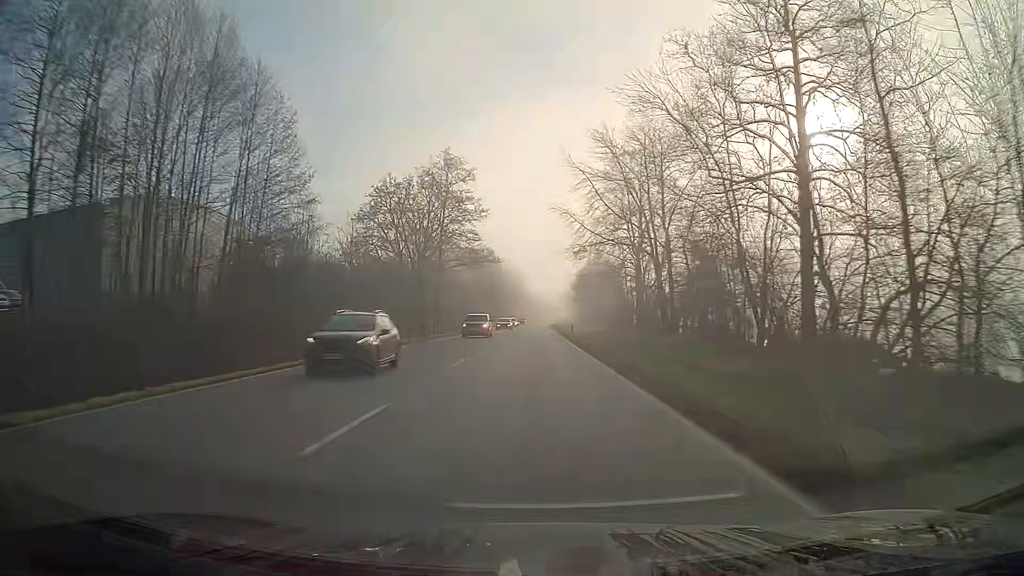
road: primary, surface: asphalt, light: Day
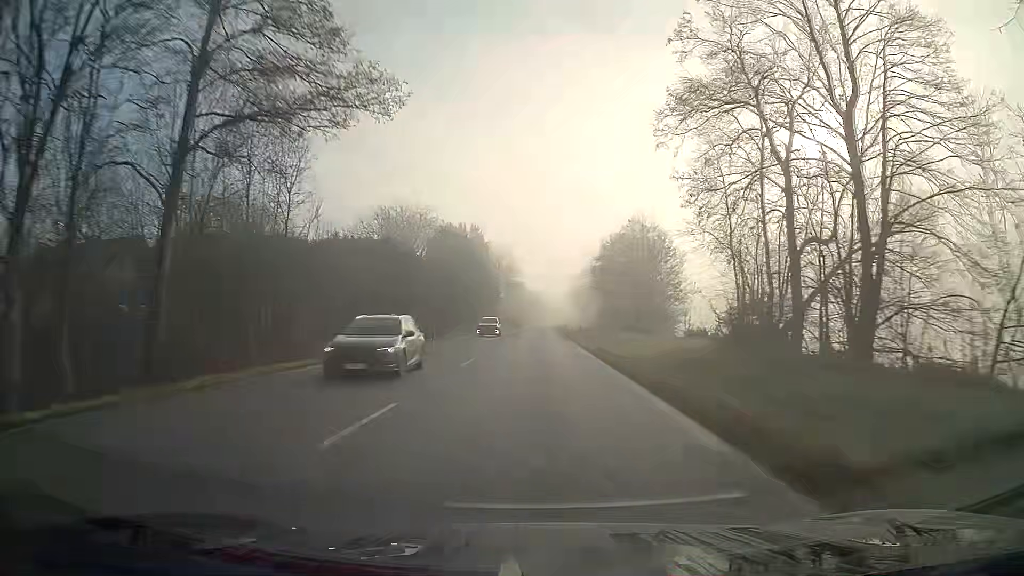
(0.0, +47.5) m; 0°
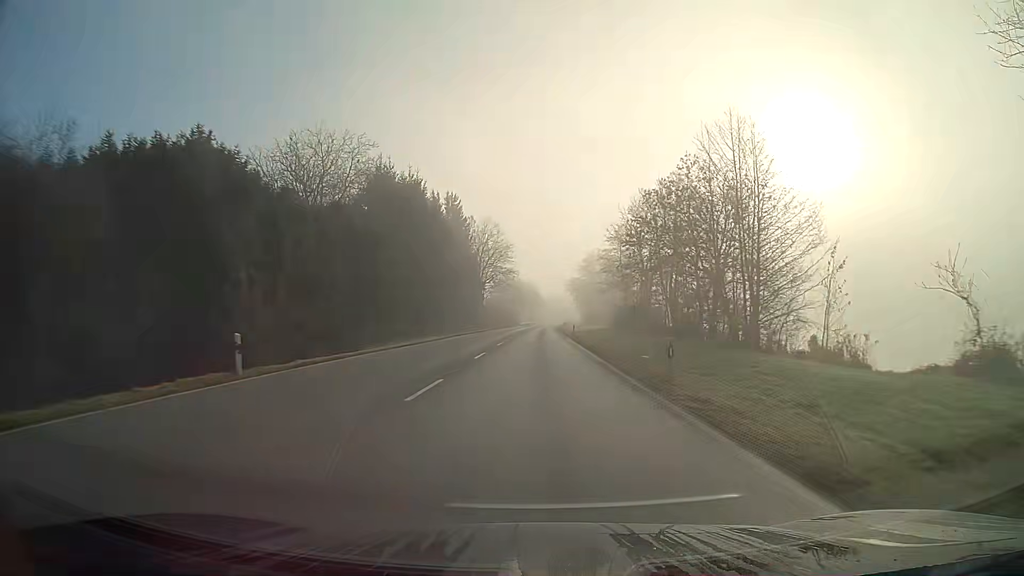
(+0.1, +31.7) m; 0°
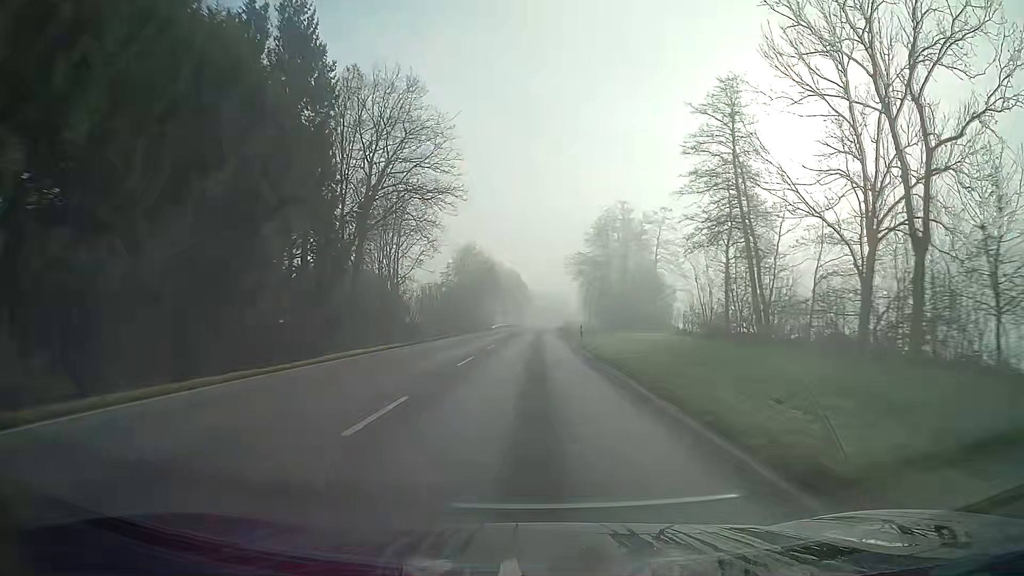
(+0.7, +63.3) m; +1°
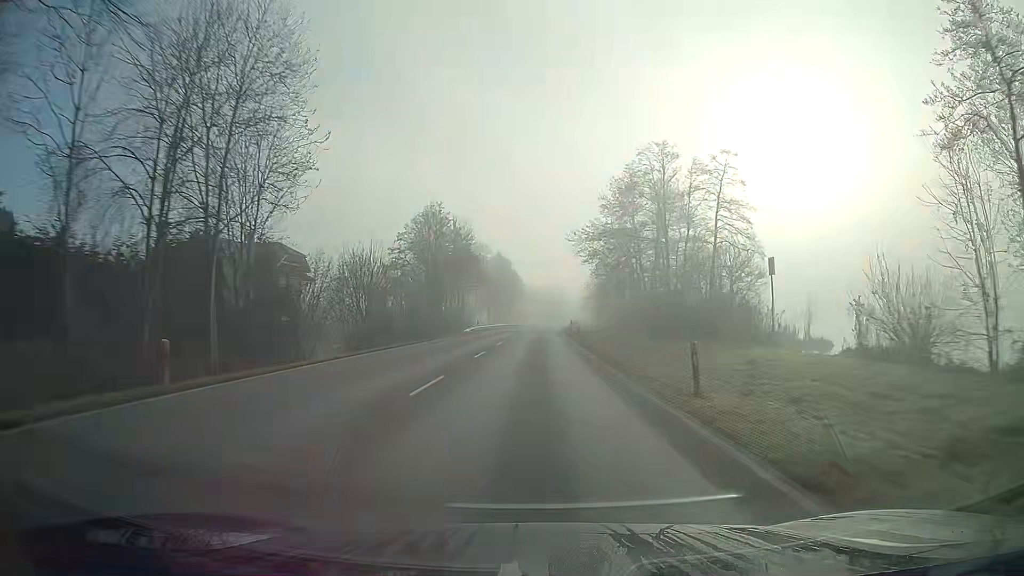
(+0.2, +31.6) m; +1°
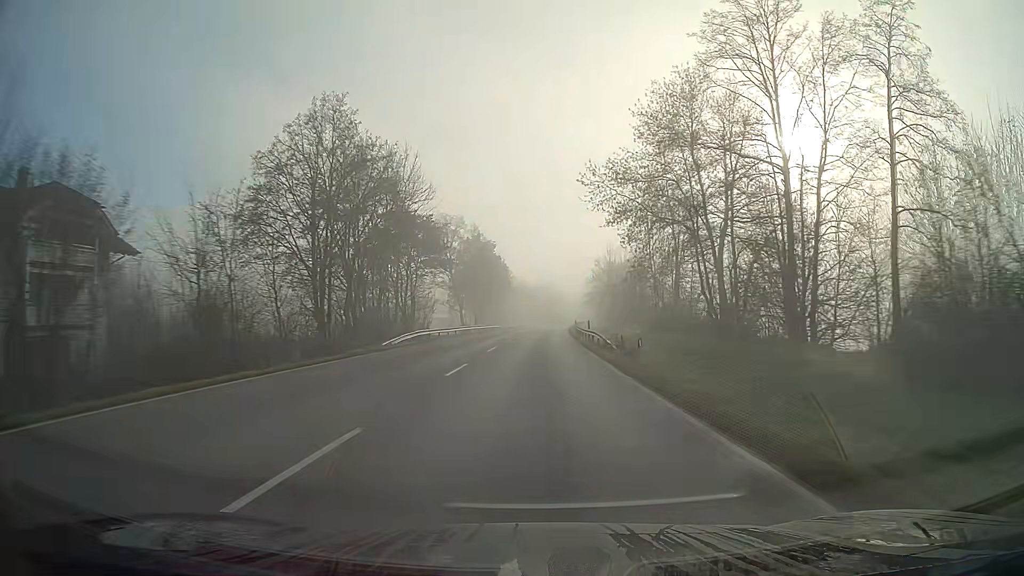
(+0.1, +31.6) m; 0°
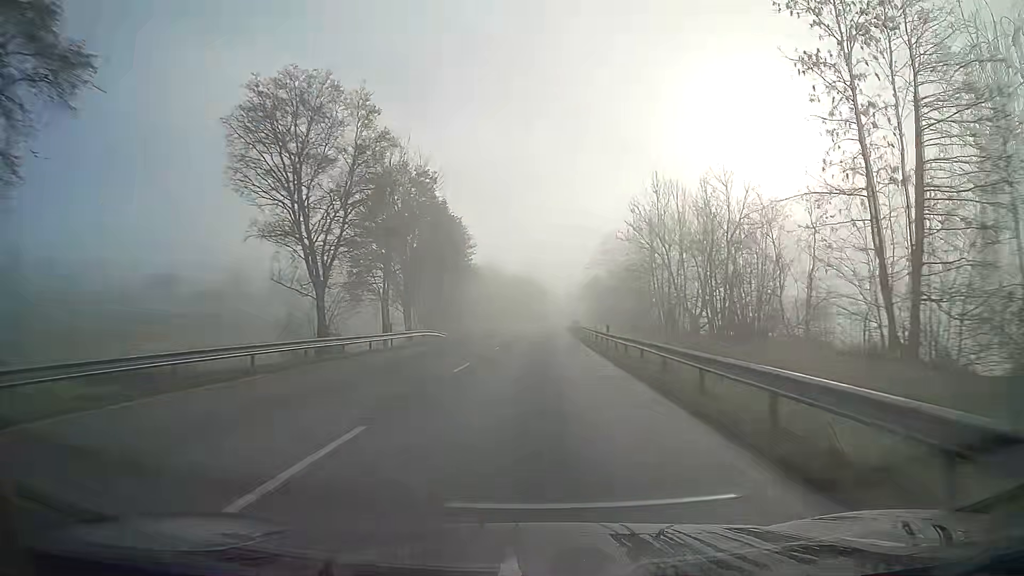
(+0.6, +47.5) m; +1°
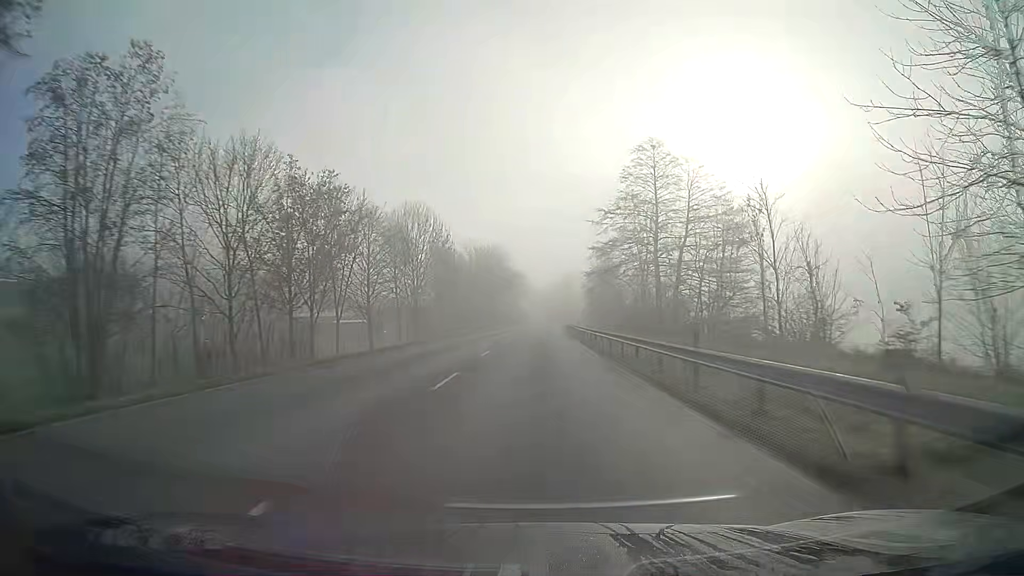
(+1.2, +63.3) m; +2°
(0, +10) (0, +20) (0, +30) (0, +40) (+1, +50) (+1, +60) (+1, +70) (+2, +80) (+2, +90) (+2, +100) m
